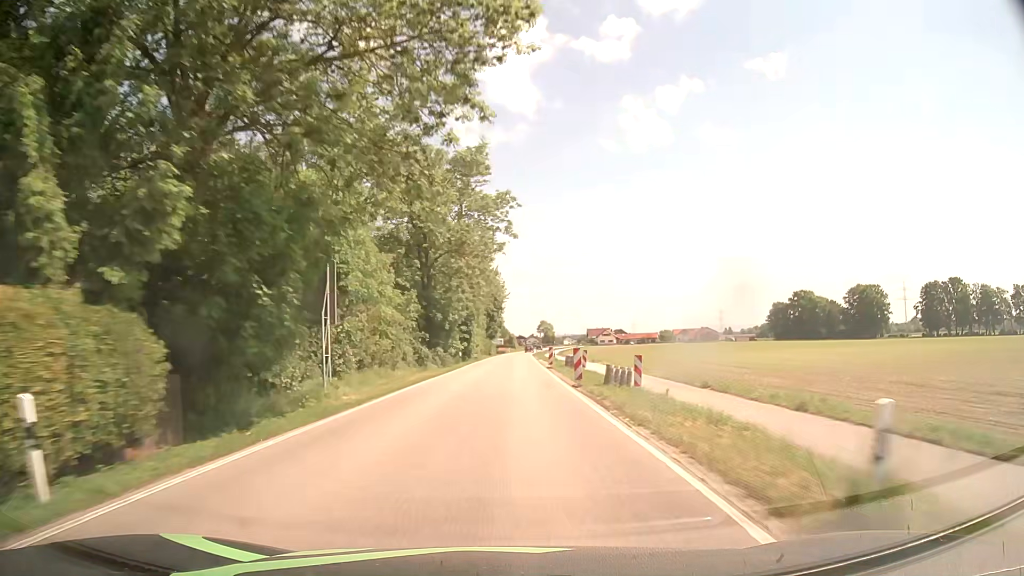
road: secondary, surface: asphalt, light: Day
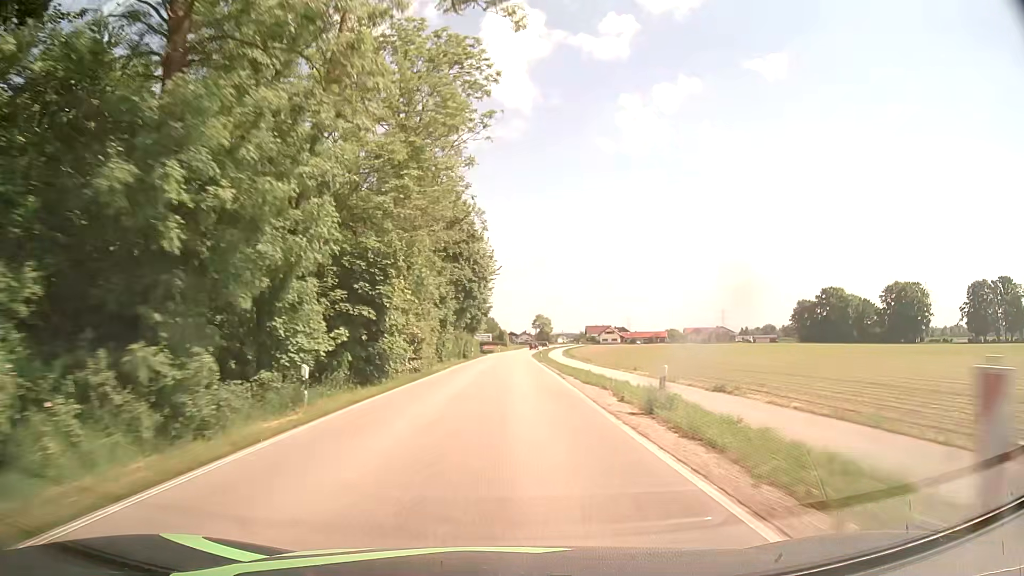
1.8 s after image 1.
(+0.3, +37.5) m; +1°
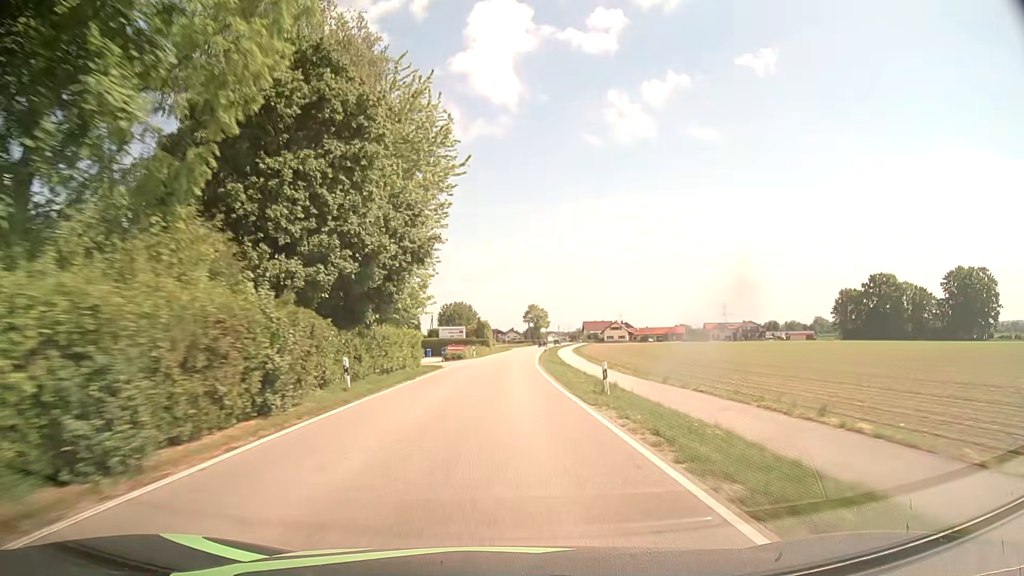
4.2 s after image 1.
(+0.5, +49.9) m; +1°
(0, +10) (0, +20) (0, +30) (+1, +40) (+1, +50) (+1, +60) (+2, +70) (+3, +80) (+3, +90) (+4, +100) m
